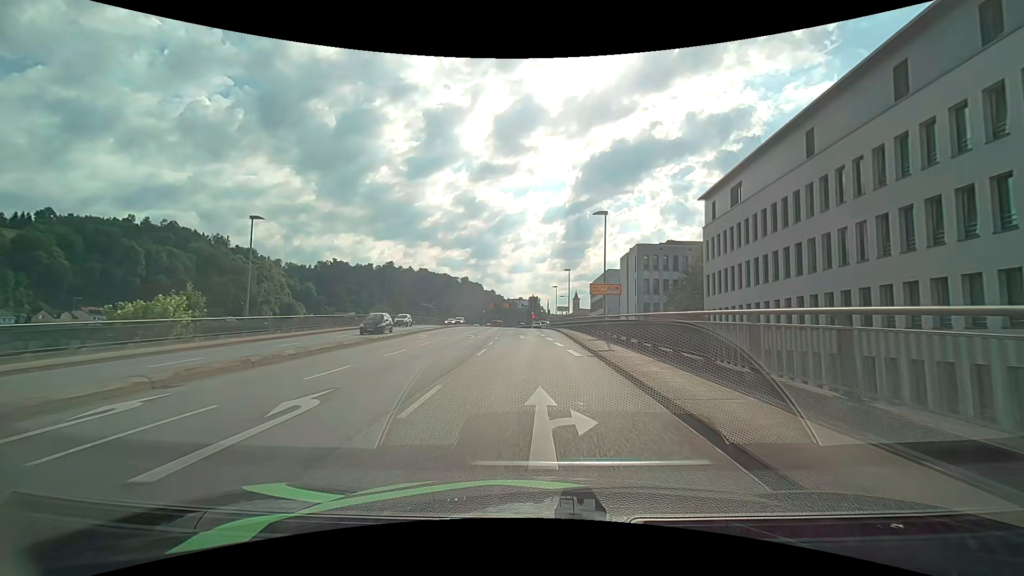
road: primary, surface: asphalt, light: Day
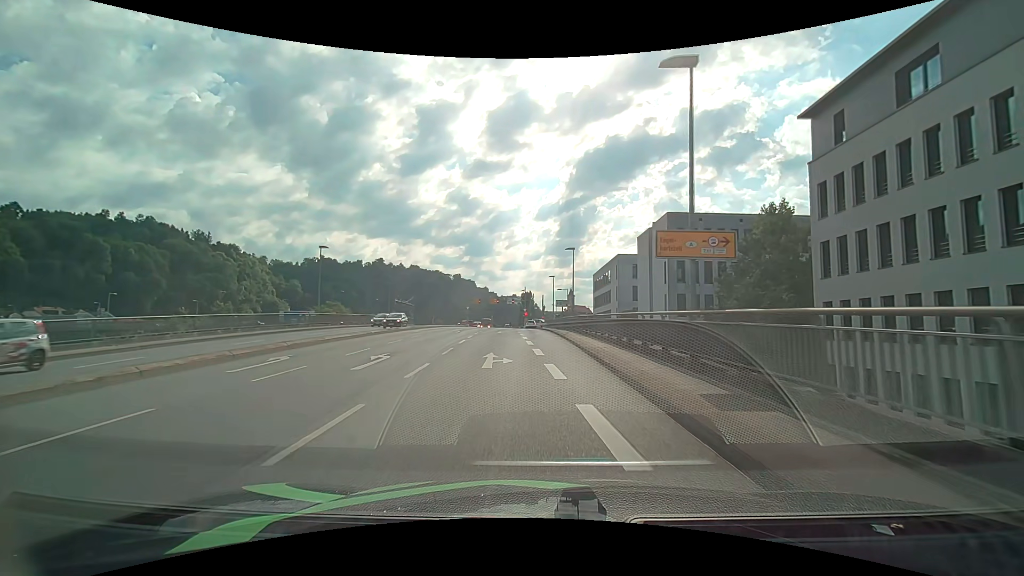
(+0.1, +18.1) m; +1°
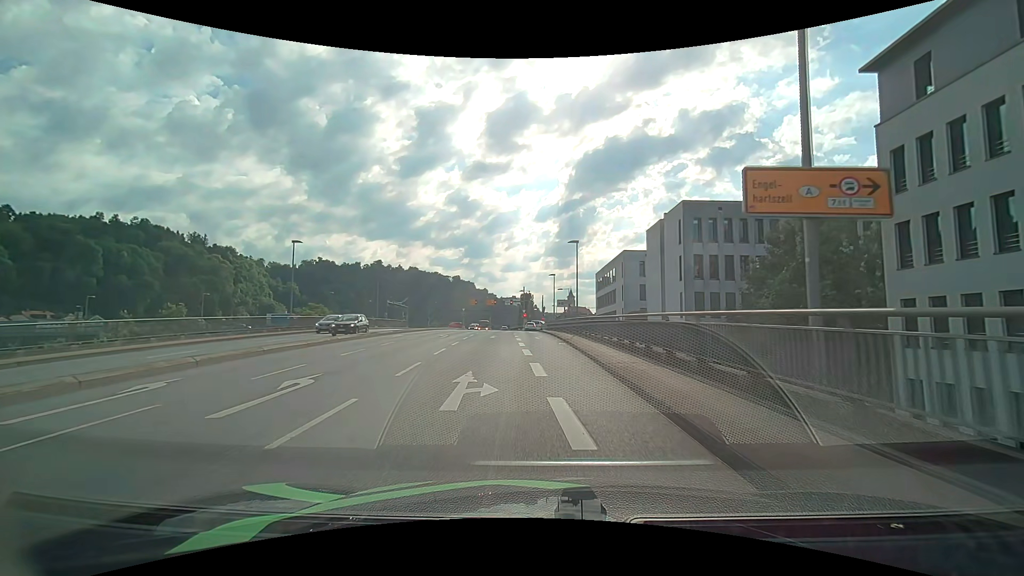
(0.0, +5.3) m; 0°
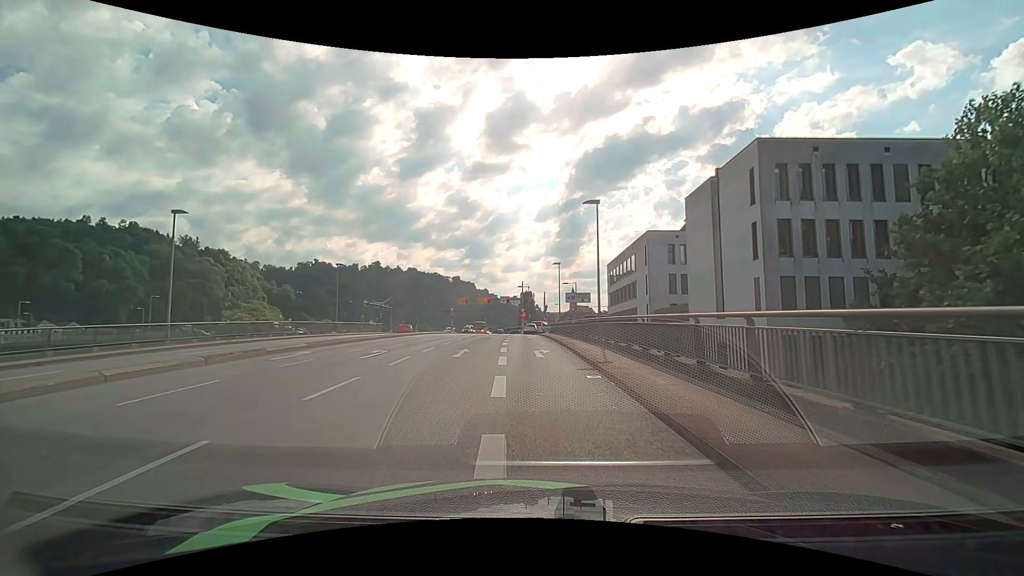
(0.0, +14.4) m; 0°
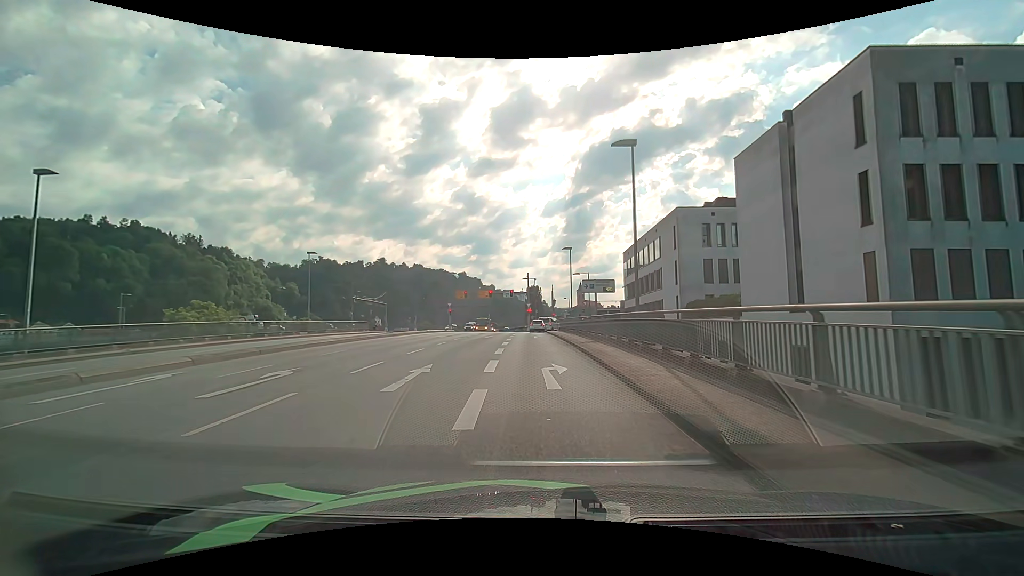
(-0.1, +8.7) m; -1°
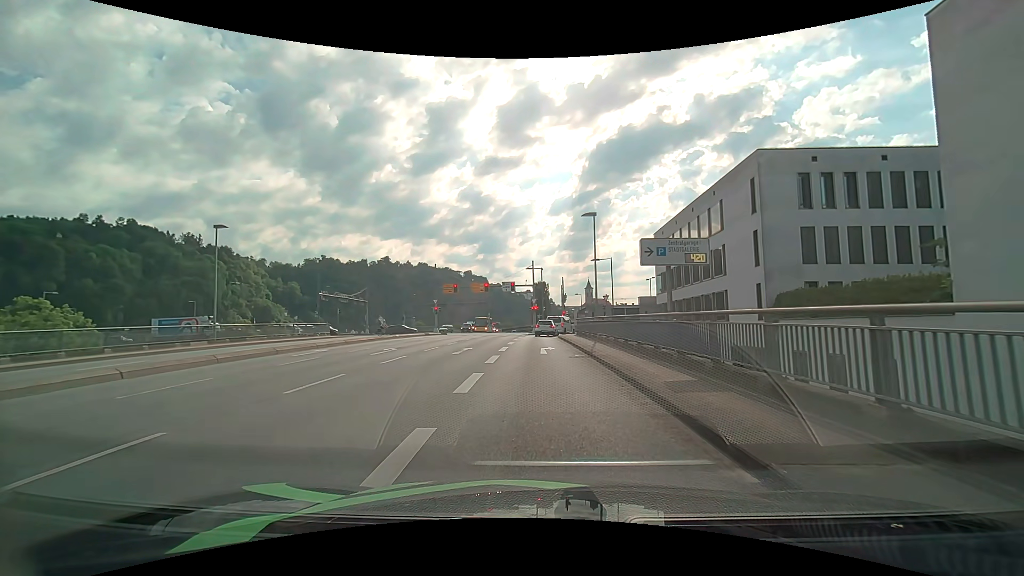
(-0.1, +14.8) m; -1°
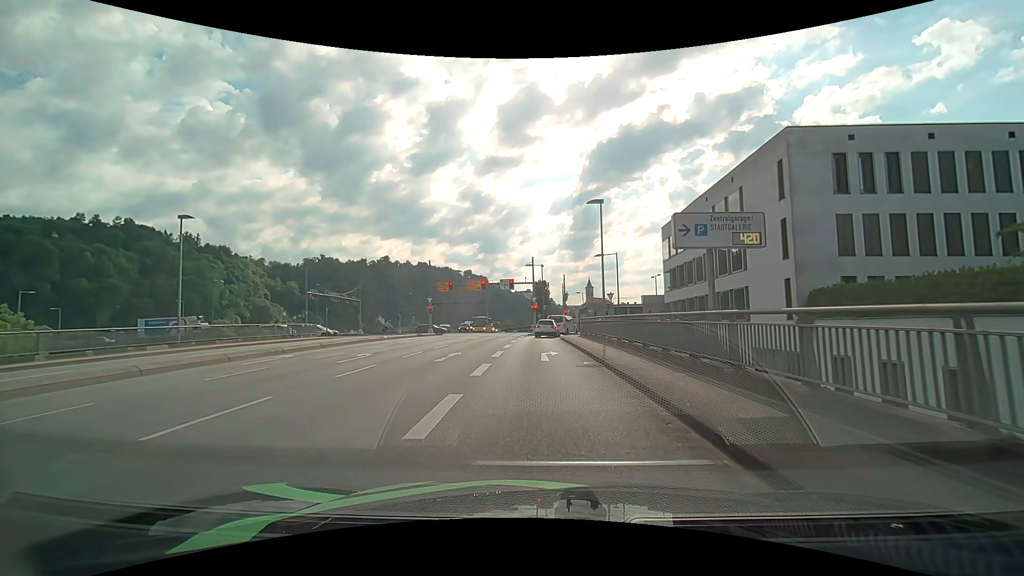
(0.0, +3.3) m; 0°
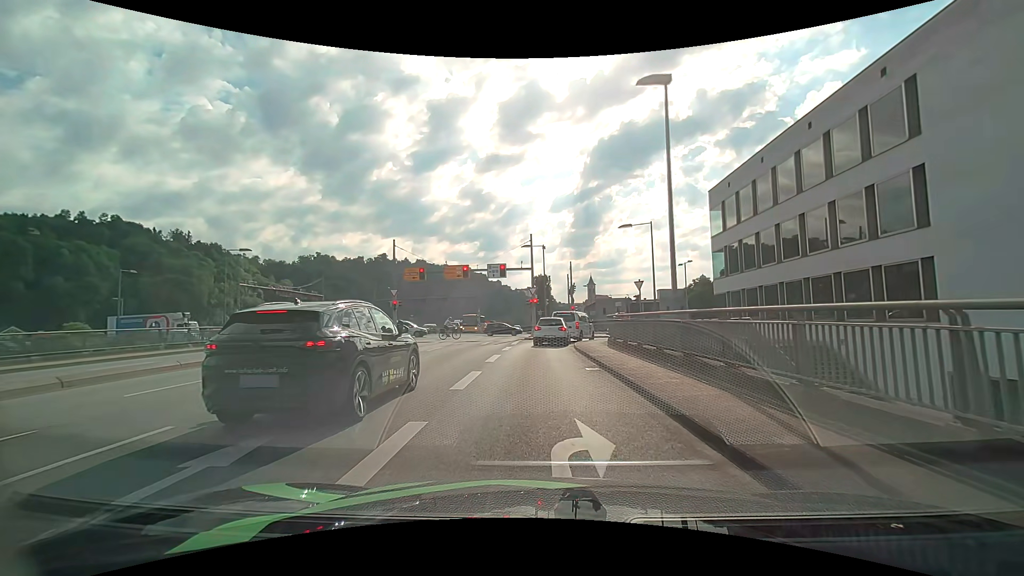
(+0.1, +14.1) m; +1°
